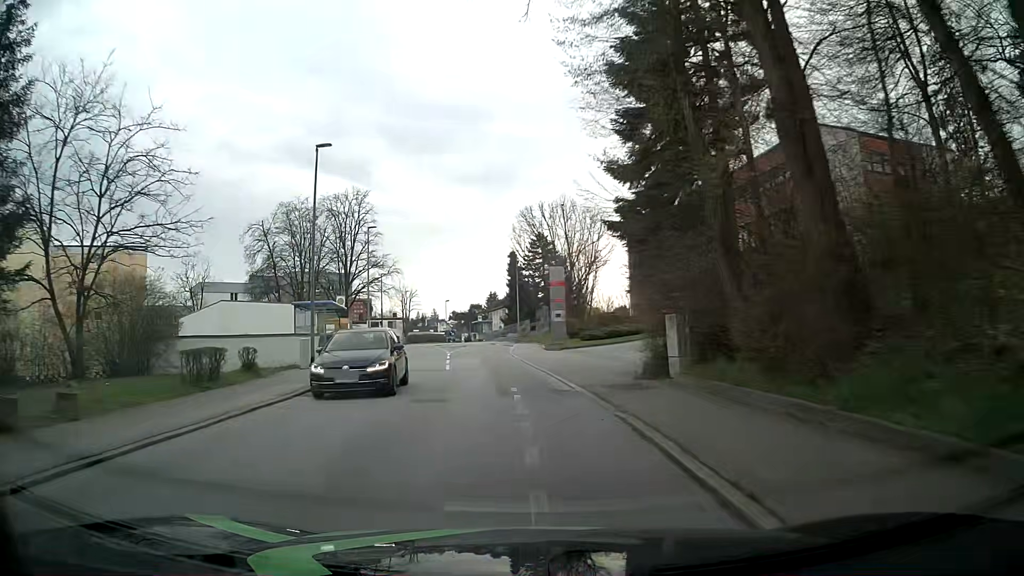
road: residential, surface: asphalt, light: Day
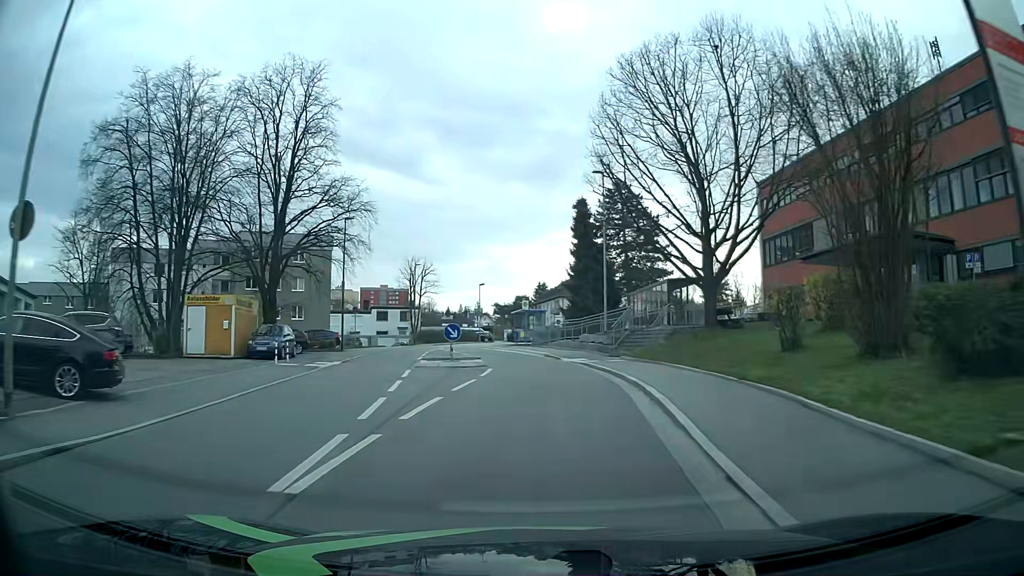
(-2.7, +35.5) m; -4°
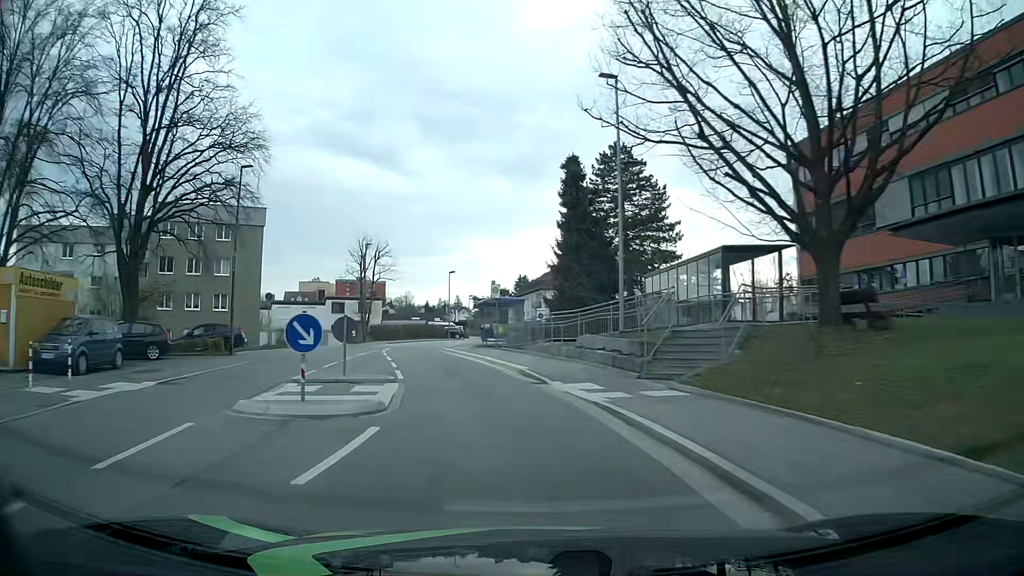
(+0.4, +13.1) m; +2°
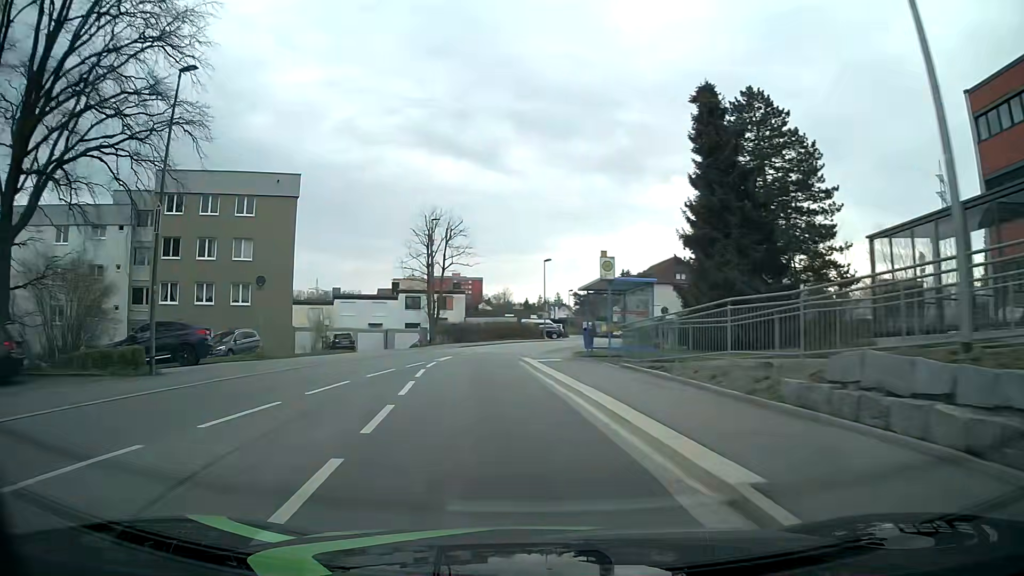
(-1.0, +13.0) m; -9°
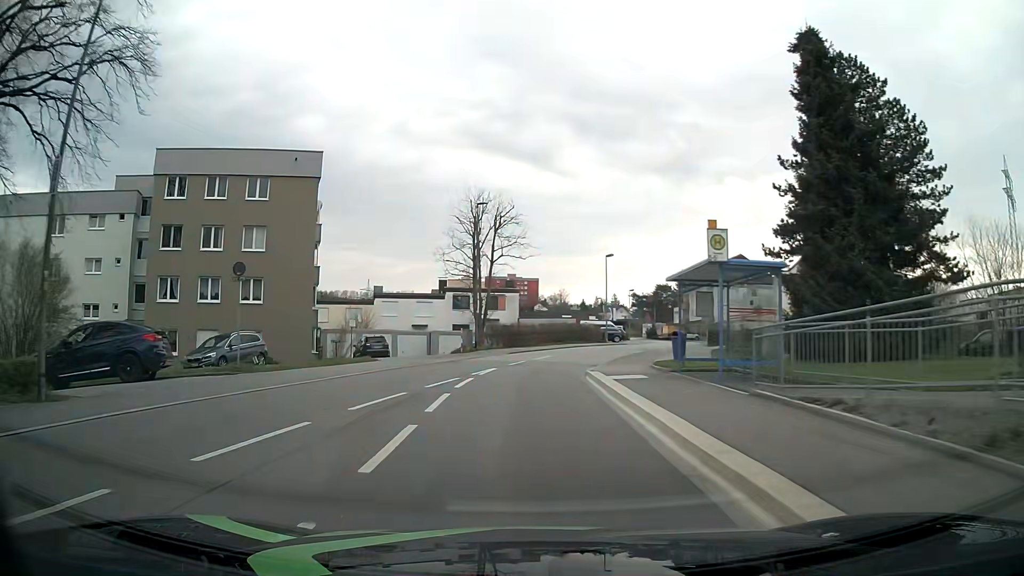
(-0.3, +6.6) m; -4°
